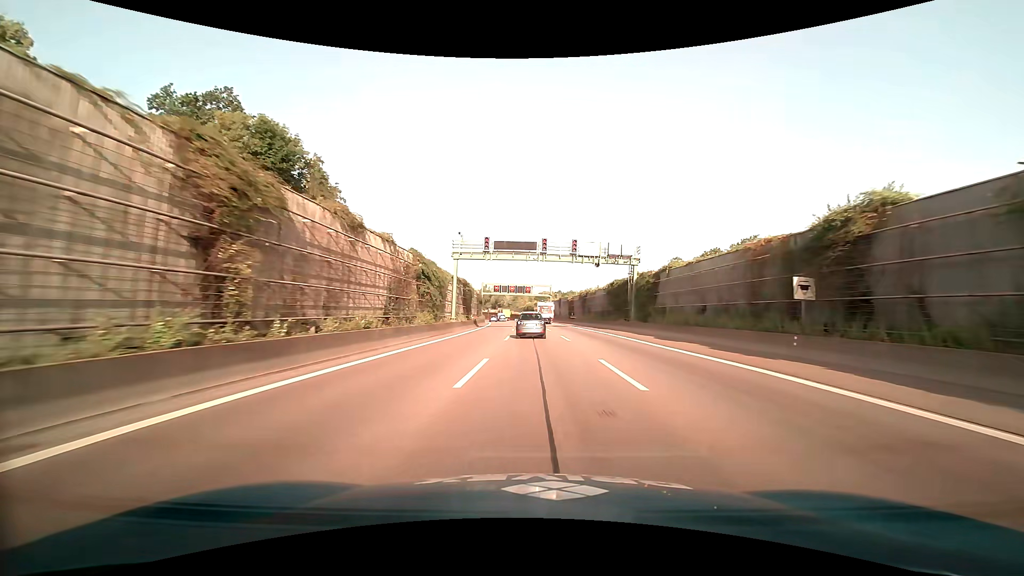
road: motorway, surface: asphalt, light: Day
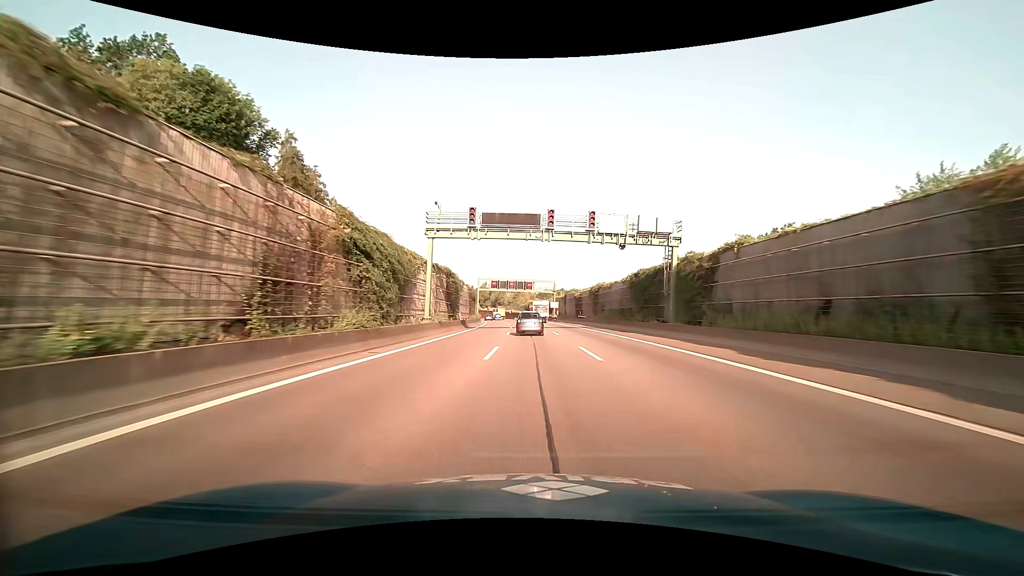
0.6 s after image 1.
(0.0, +12.3) m; 0°
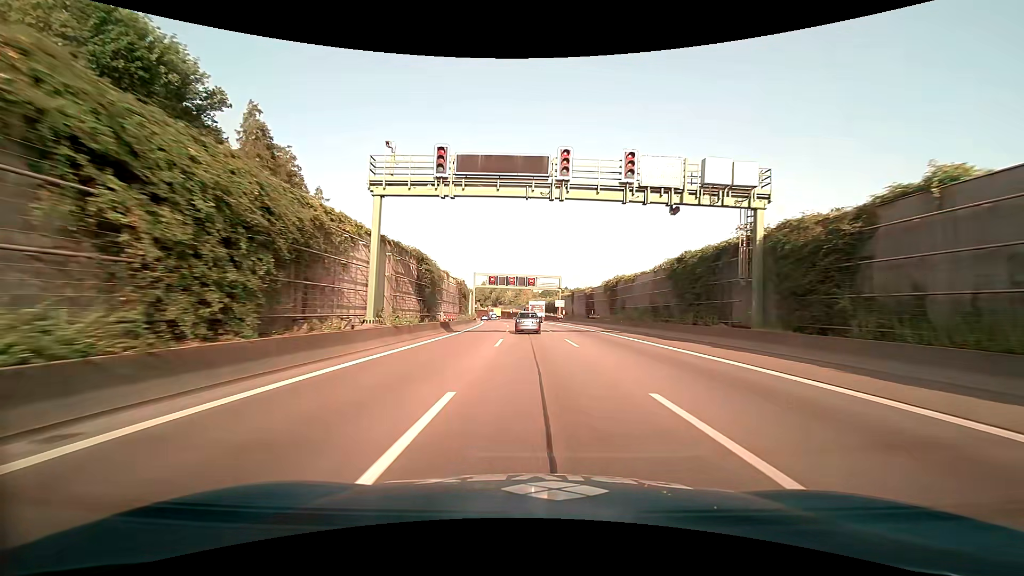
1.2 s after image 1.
(0.0, +12.3) m; 0°
(0, +10) (0, +20) (0, +30) (-1, +40) (-1, +50) (-2, +60) (-2, +70) (-3, +80) (-4, +90) (-5, +100) m
